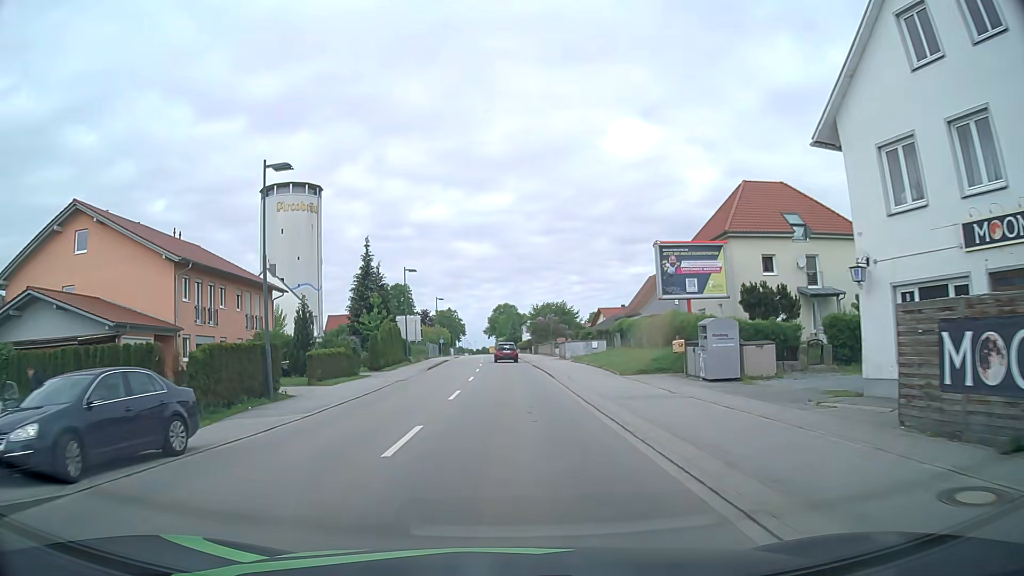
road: primary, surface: asphalt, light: Day
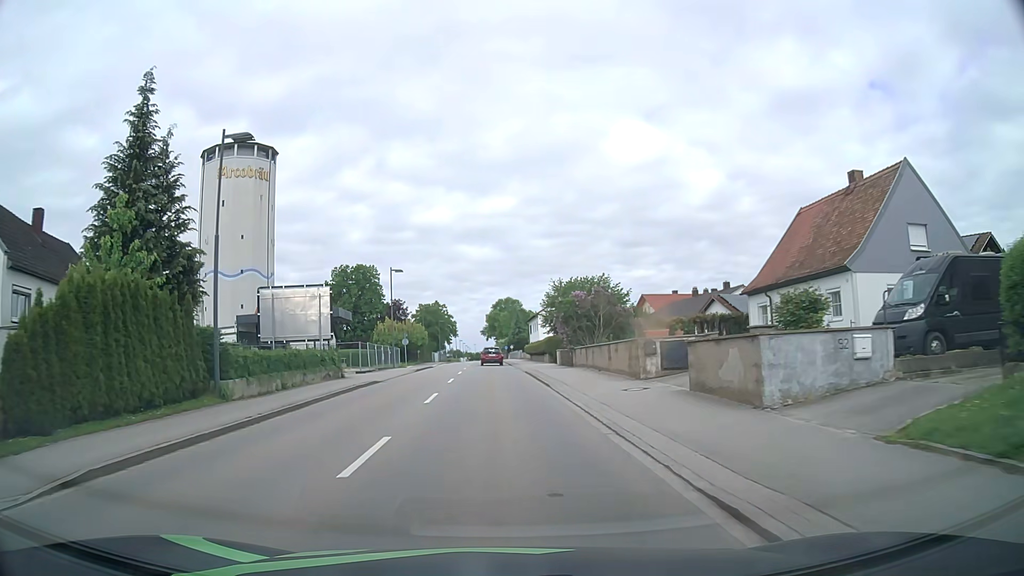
(0.0, +37.7) m; 0°
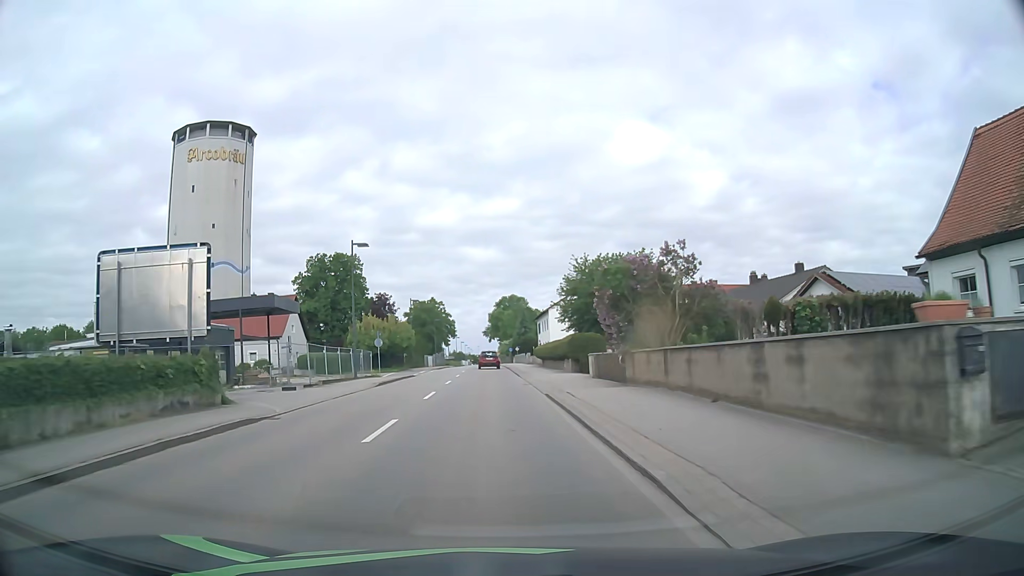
(-0.1, +15.2) m; -1°
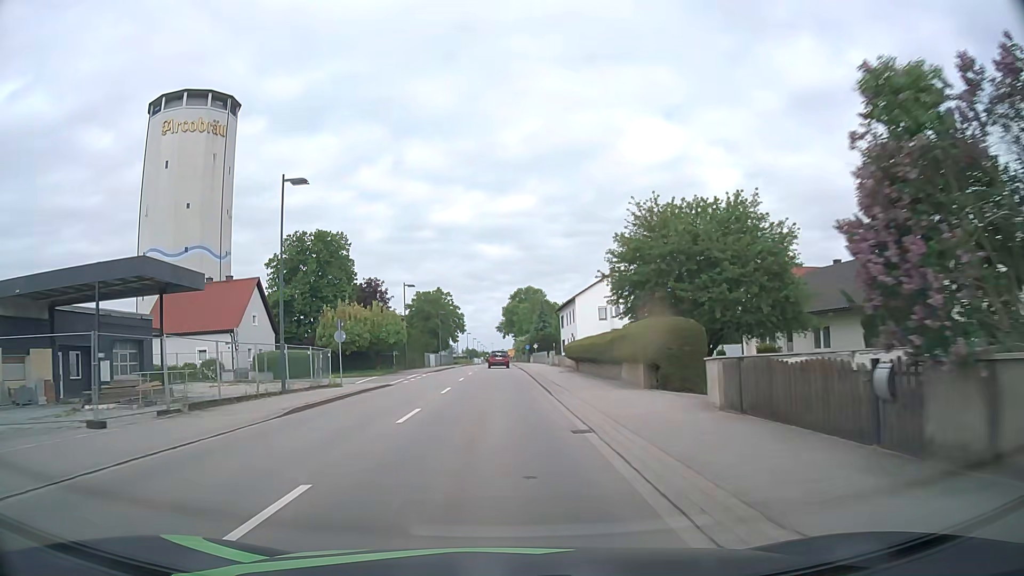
(-0.2, +15.3) m; -1°
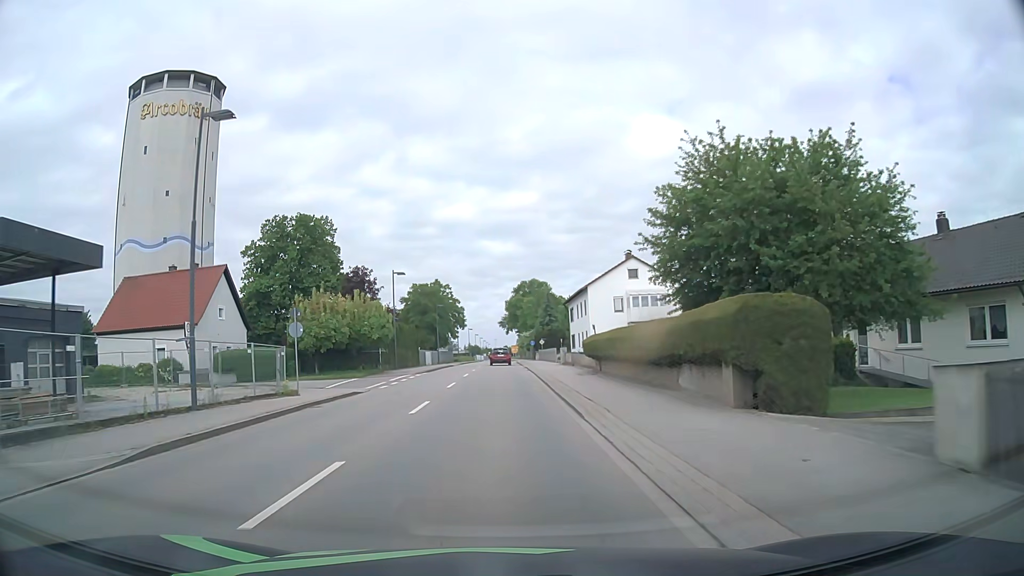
(-0.1, +7.7) m; -1°
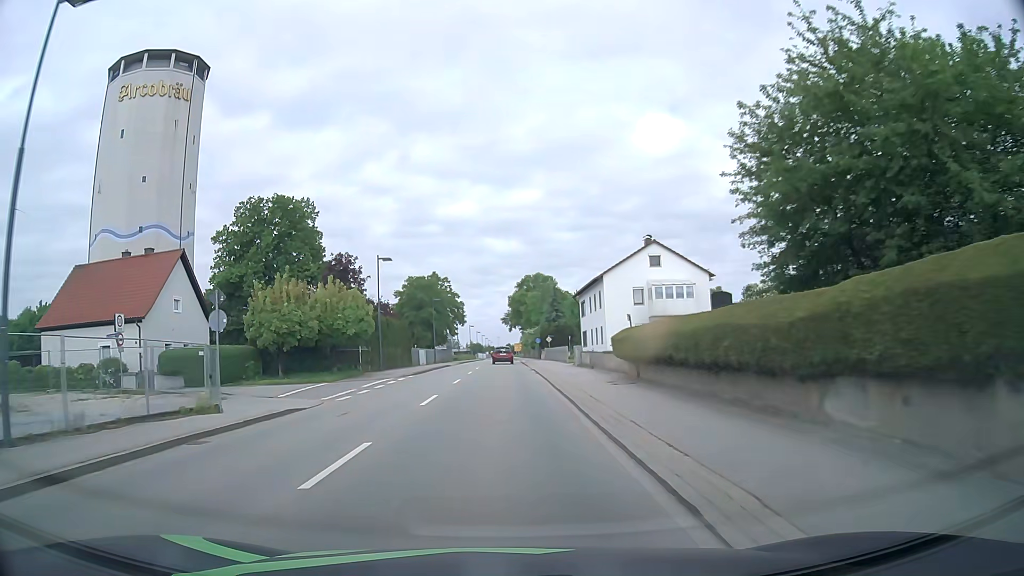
(0.0, +7.7) m; 0°
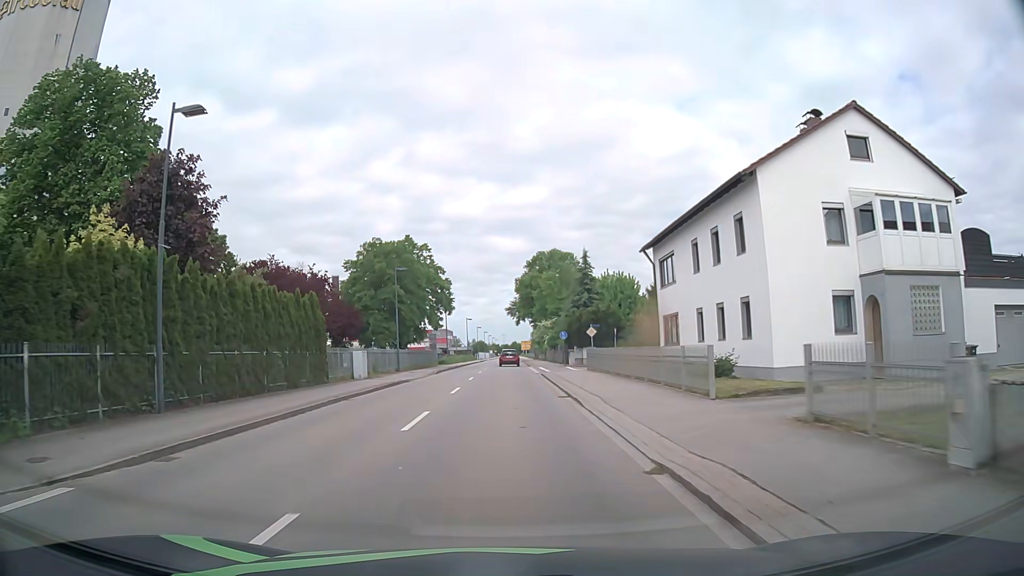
(-0.1, +31.1) m; 0°
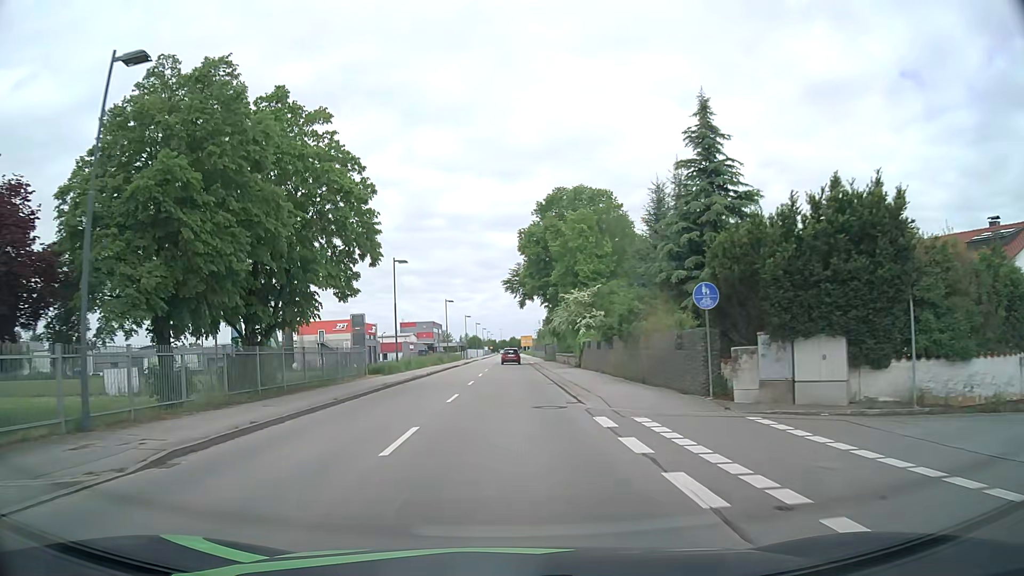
(-0.2, +38.9) m; 0°
(0, +10) (0, +20) (0, +30) (0, +40) (0, +50) (0, +60) (0, +70) (0, +80) (+1, +90) (+1, +100) m
